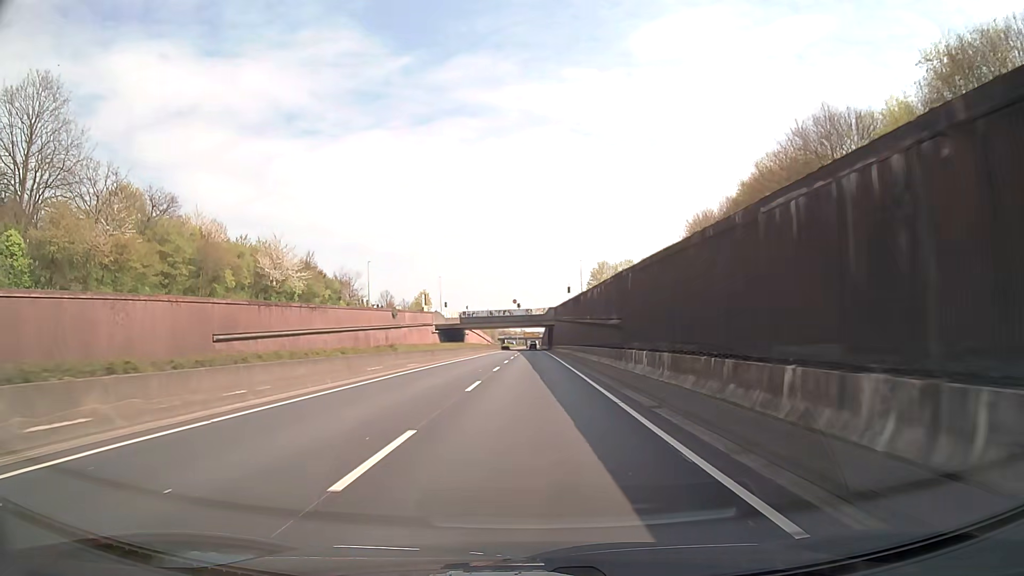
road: trunk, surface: asphalt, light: Day
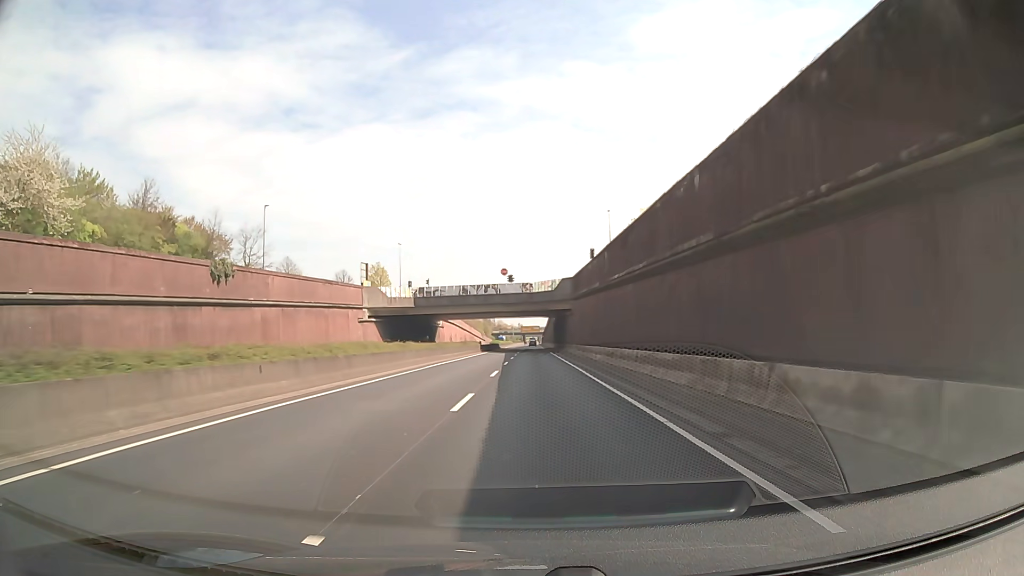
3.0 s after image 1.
(-0.1, +54.0) m; 0°
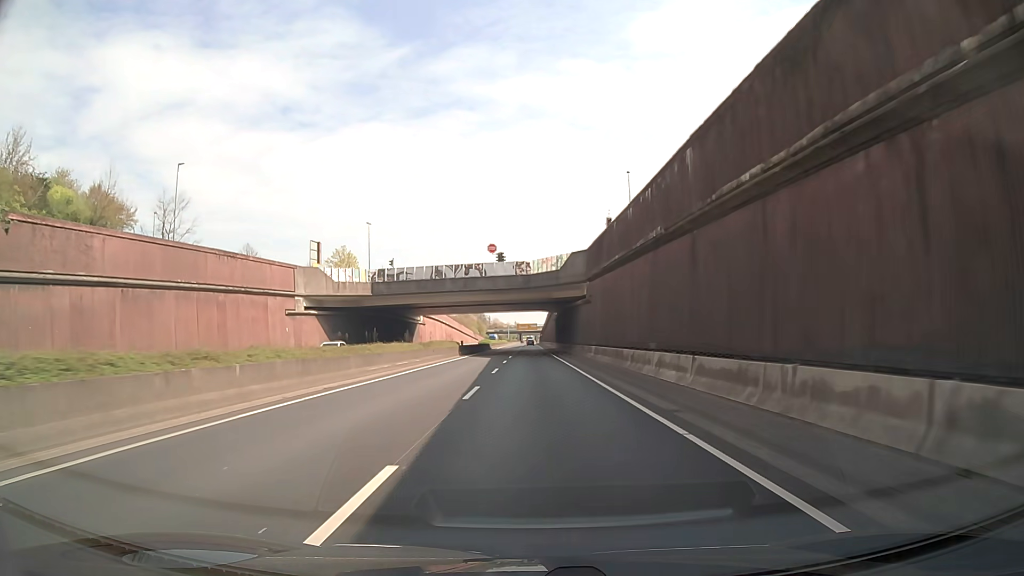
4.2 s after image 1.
(0.0, +21.6) m; 0°
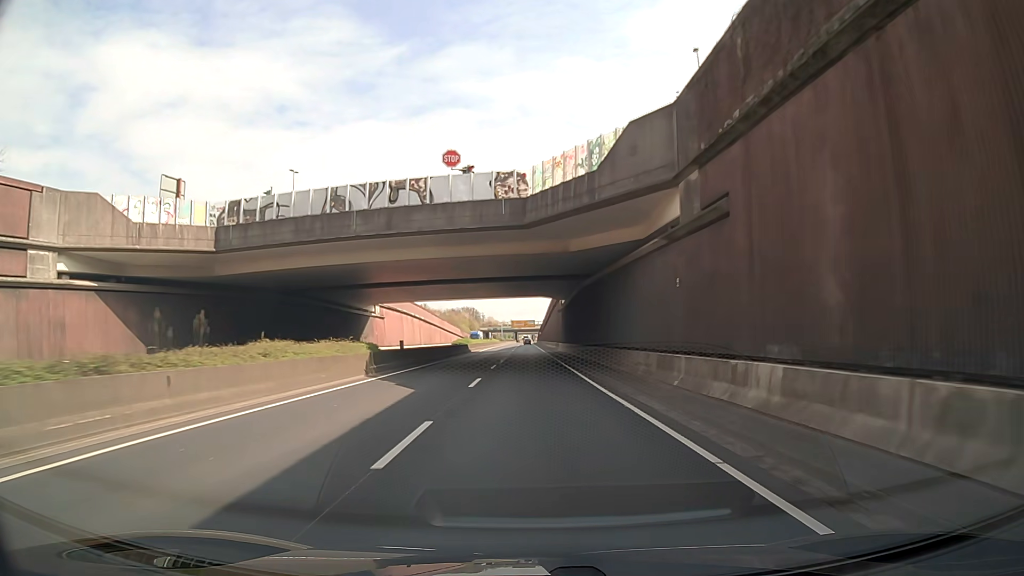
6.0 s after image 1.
(+0.1, +32.5) m; 0°
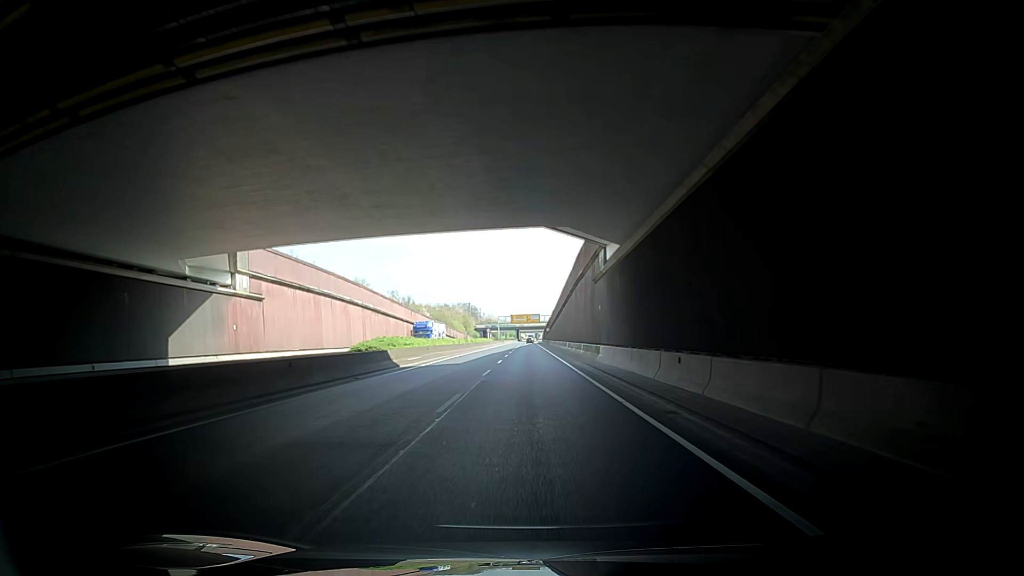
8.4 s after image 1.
(-0.2, +43.3) m; -1°
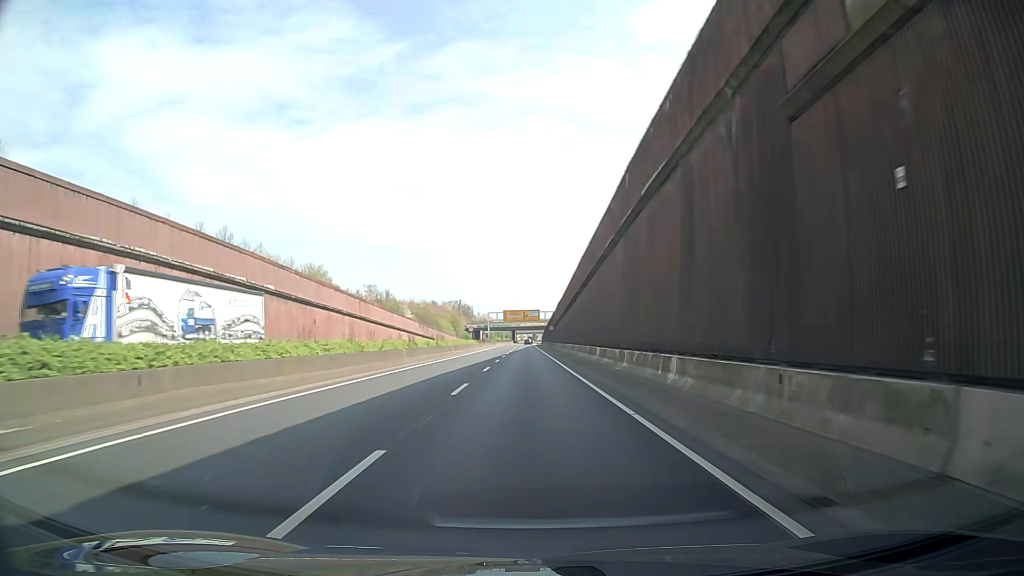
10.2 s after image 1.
(-0.3, +32.4) m; 0°
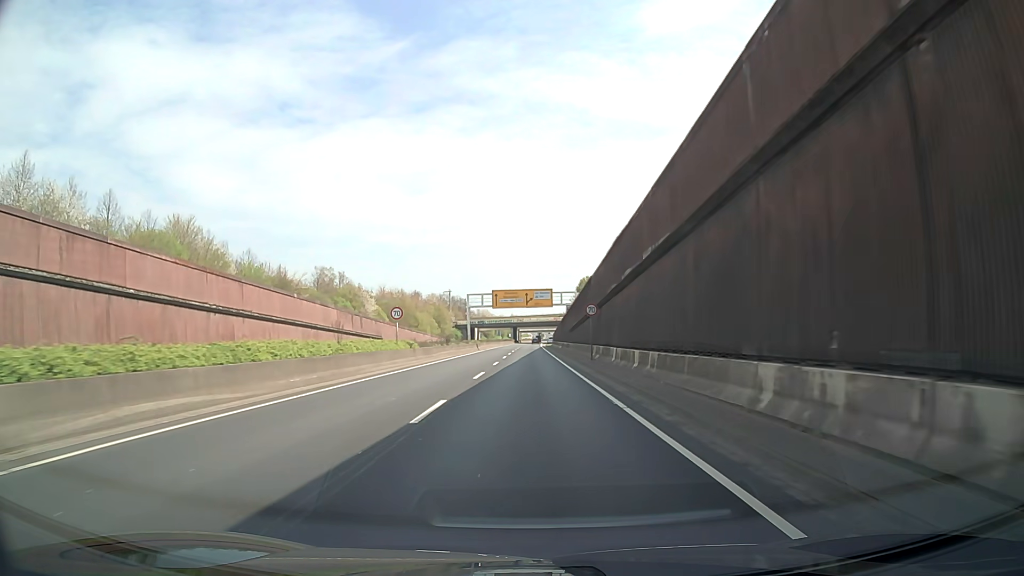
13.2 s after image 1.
(+0.8, +53.9) m; +1°
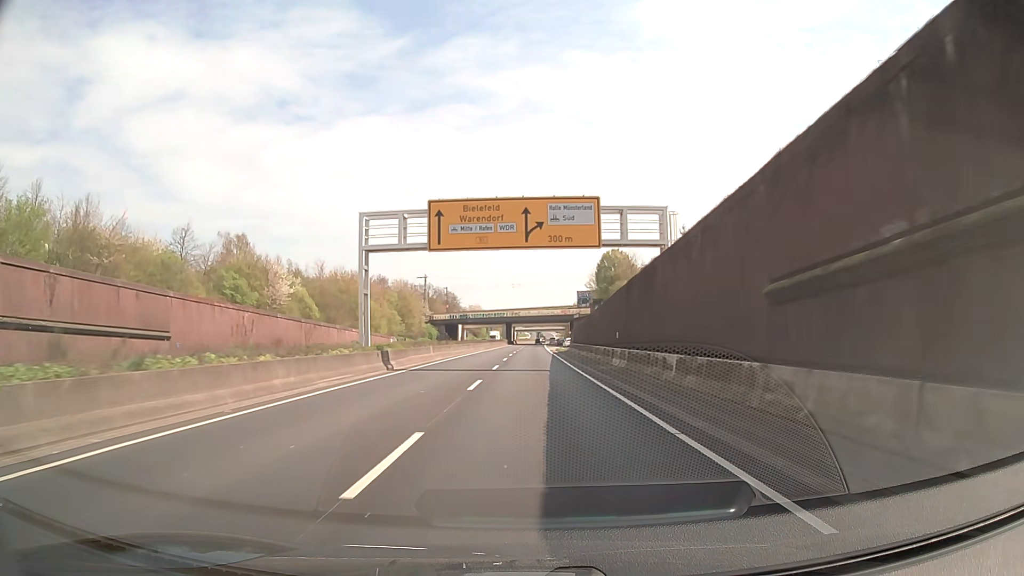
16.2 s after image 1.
(-0.3, +53.6) m; 0°
(0, +10) (0, +20) (0, +30) (0, +40) (0, +50) (+1, +60) (+1, +70) (+1, +80) (+1, +90) (+1, +100) m
